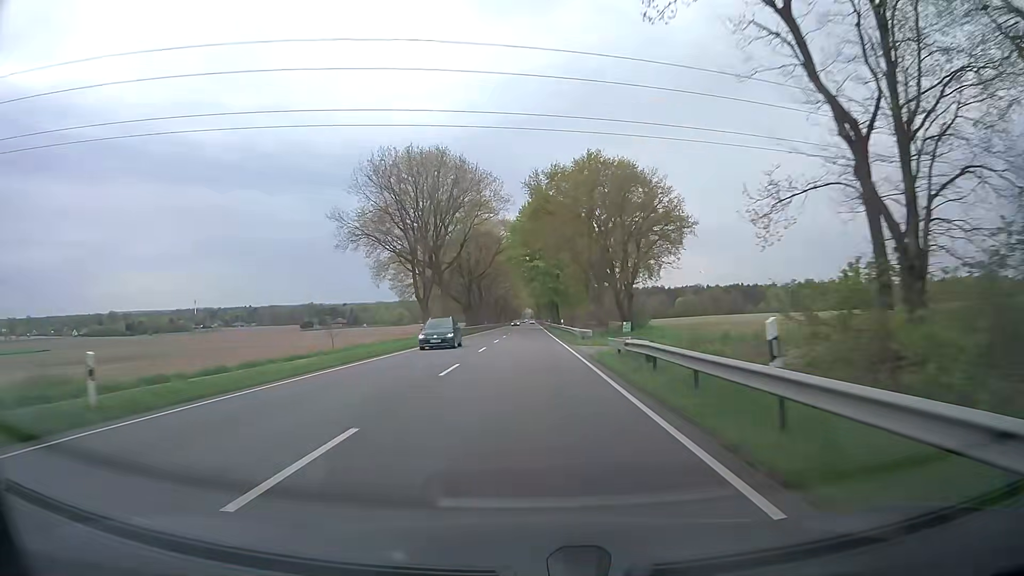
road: primary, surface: asphalt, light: Day
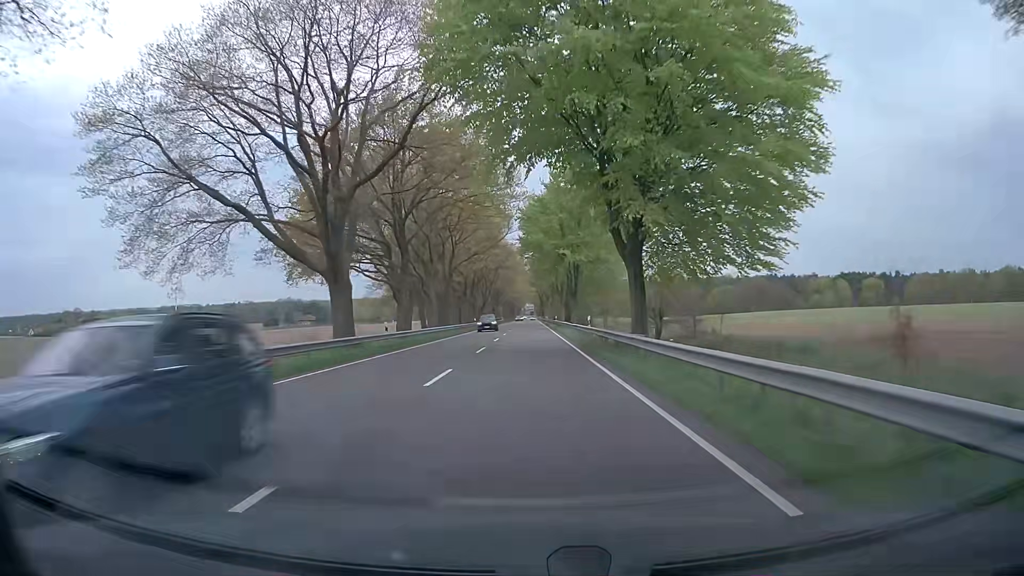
(-0.3, +75.2) m; 0°
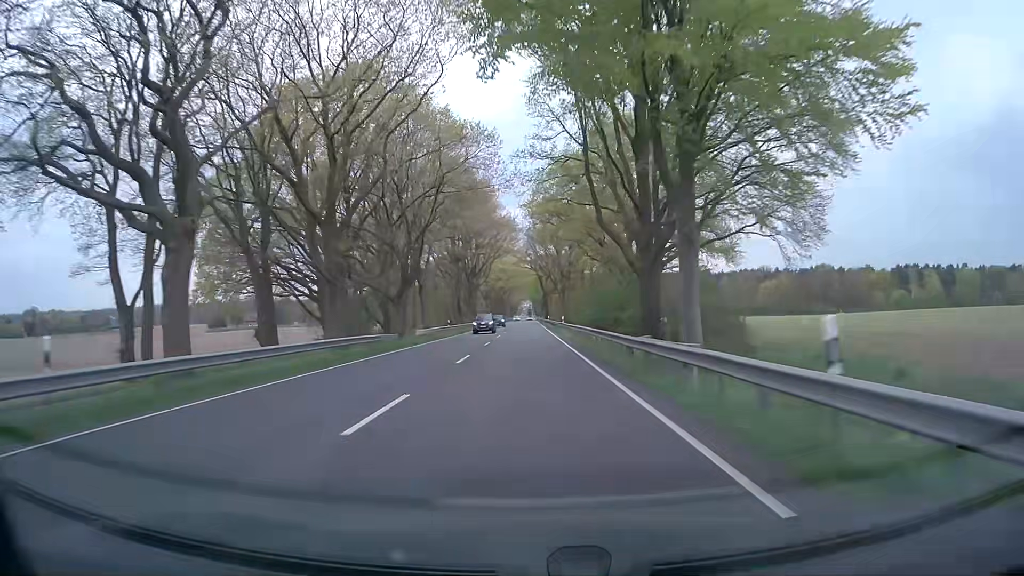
(+0.2, +77.4) m; 0°
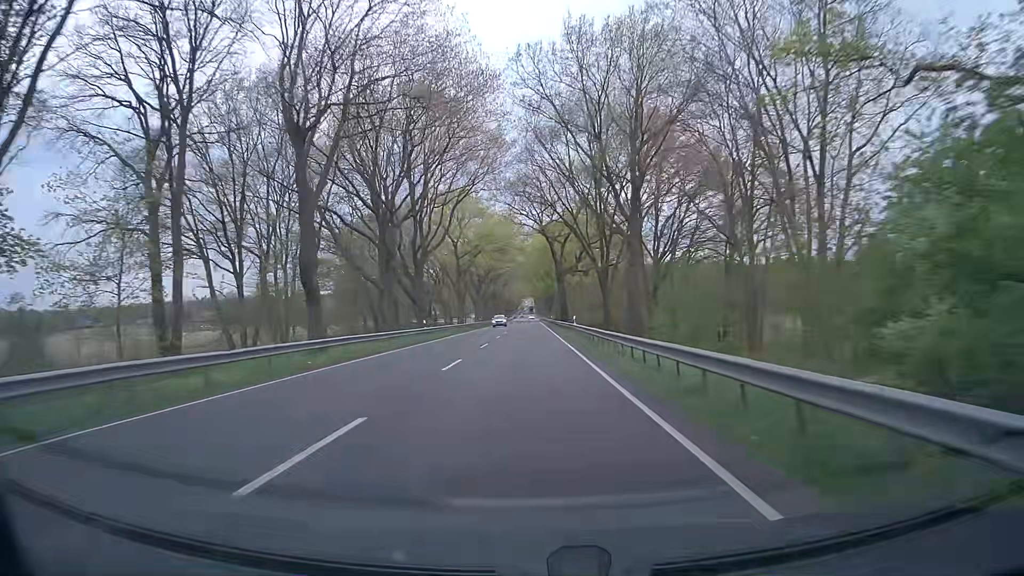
(0.0, +62.7) m; 0°
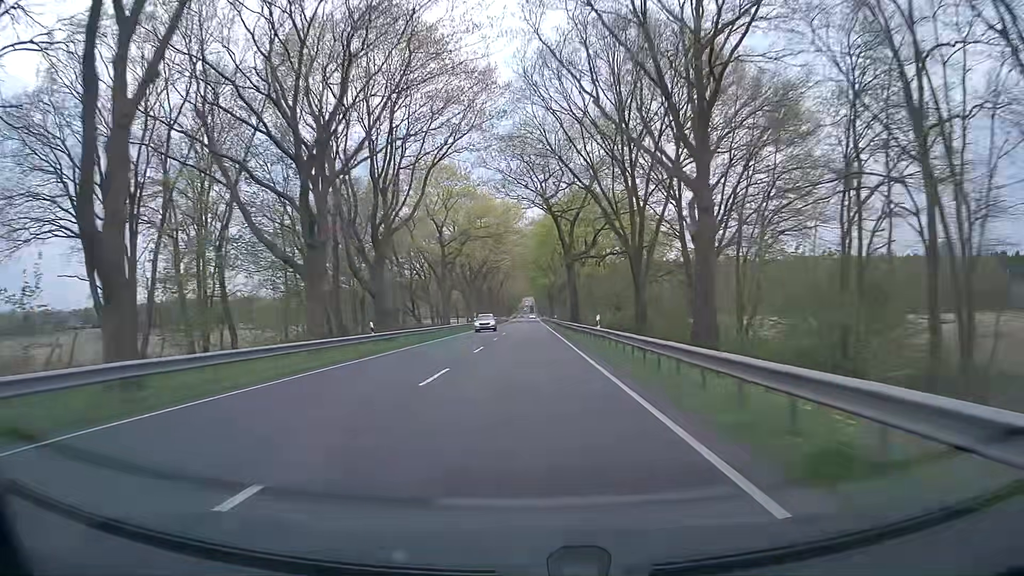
(0.0, +15.7) m; 0°
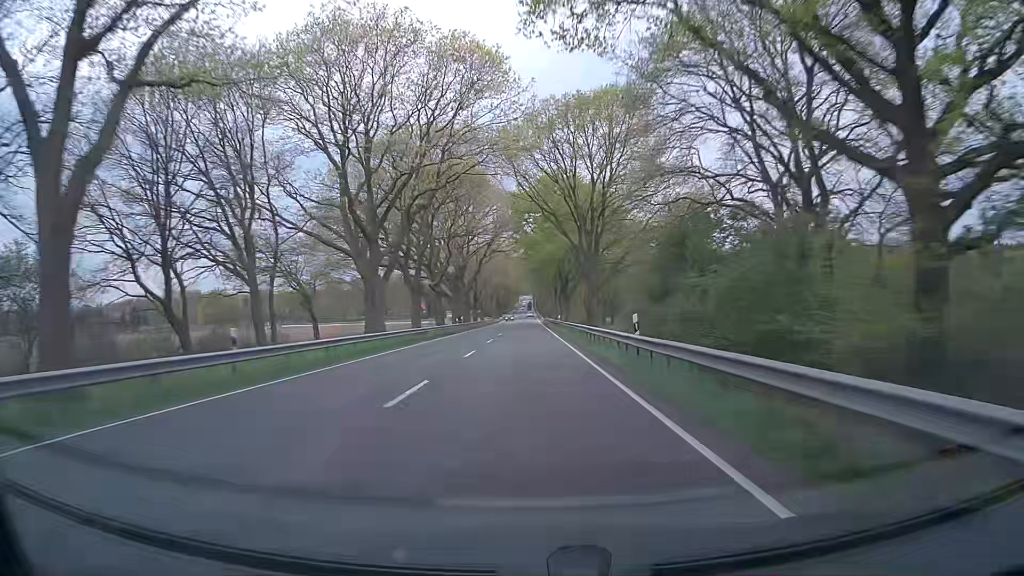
(-0.3, +63.1) m; 0°
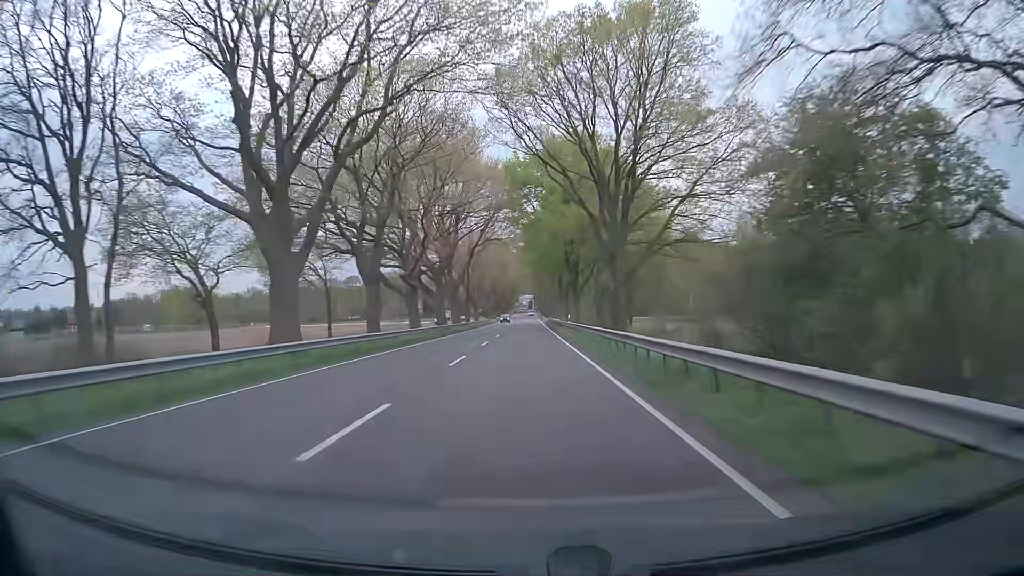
(+0.1, +15.8) m; 0°
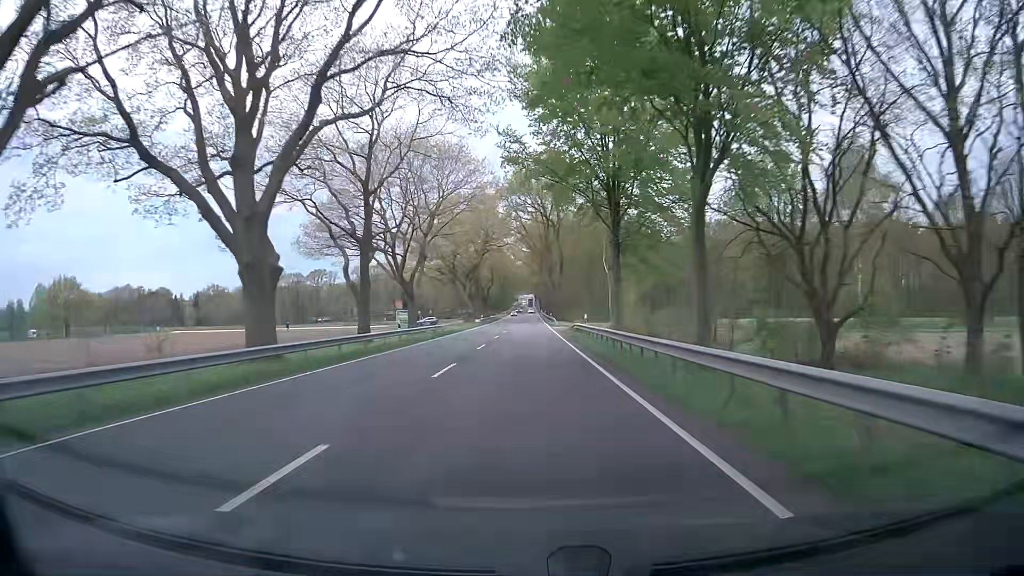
(-0.1, +63.2) m; 0°
(0, +10) (0, +20) (0, +30) (0, +40) (0, +50) (0, +60) (-1, +70) (-1, +80) (-1, +90) (-1, +100) m
